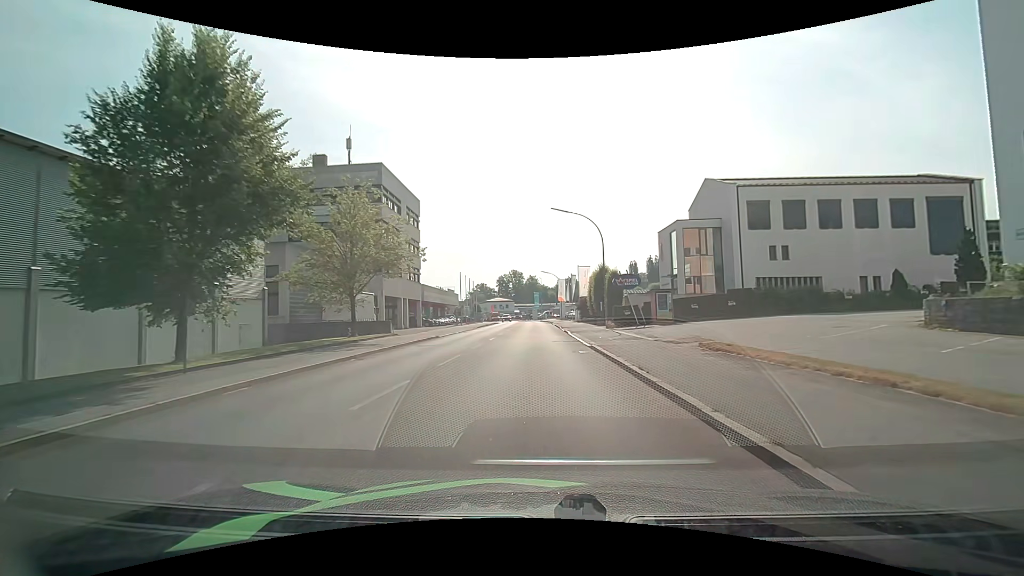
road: tertiary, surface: asphalt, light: Day
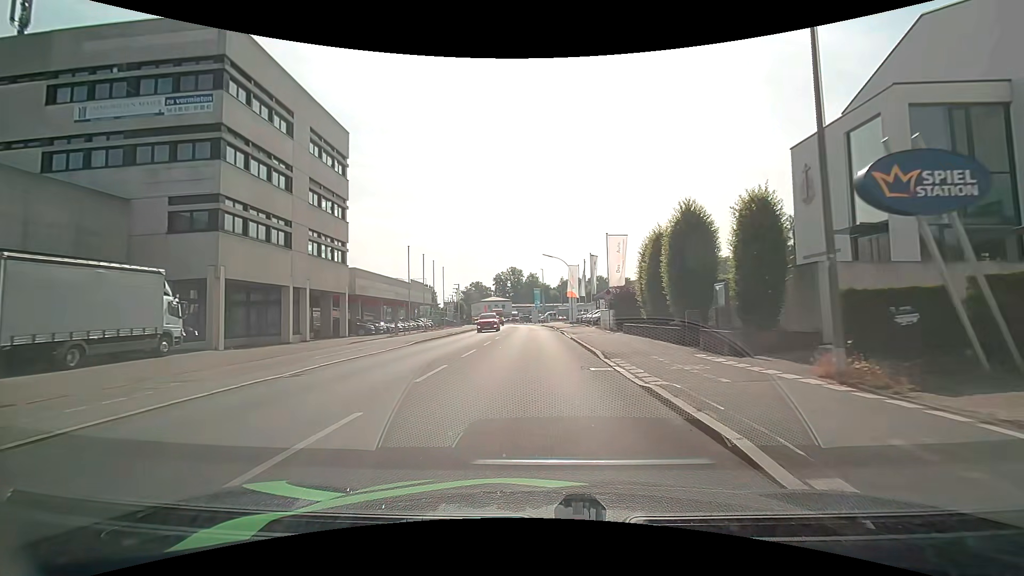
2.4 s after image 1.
(-0.1, +27.8) m; 0°
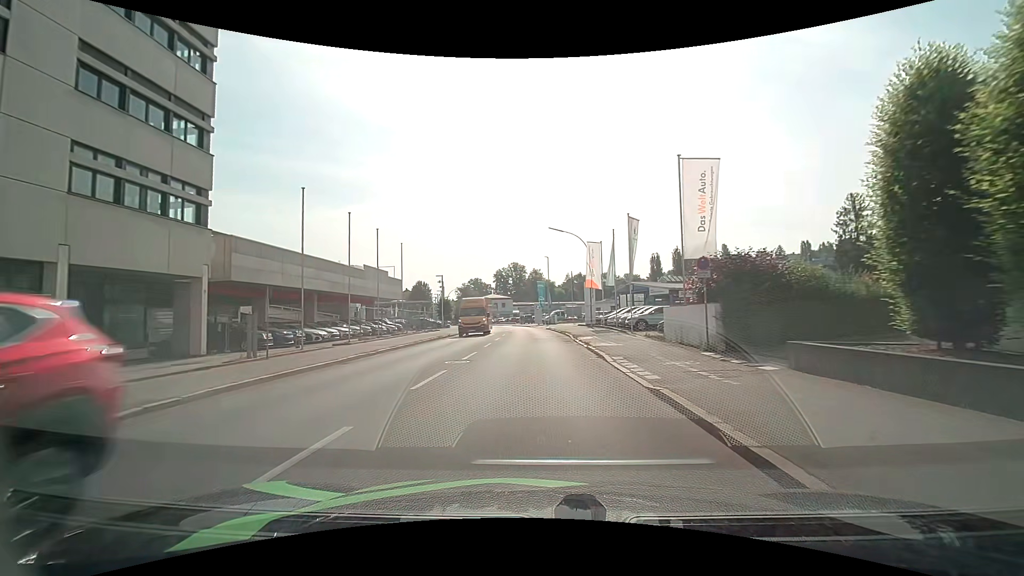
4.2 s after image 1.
(-0.1, +19.3) m; -1°
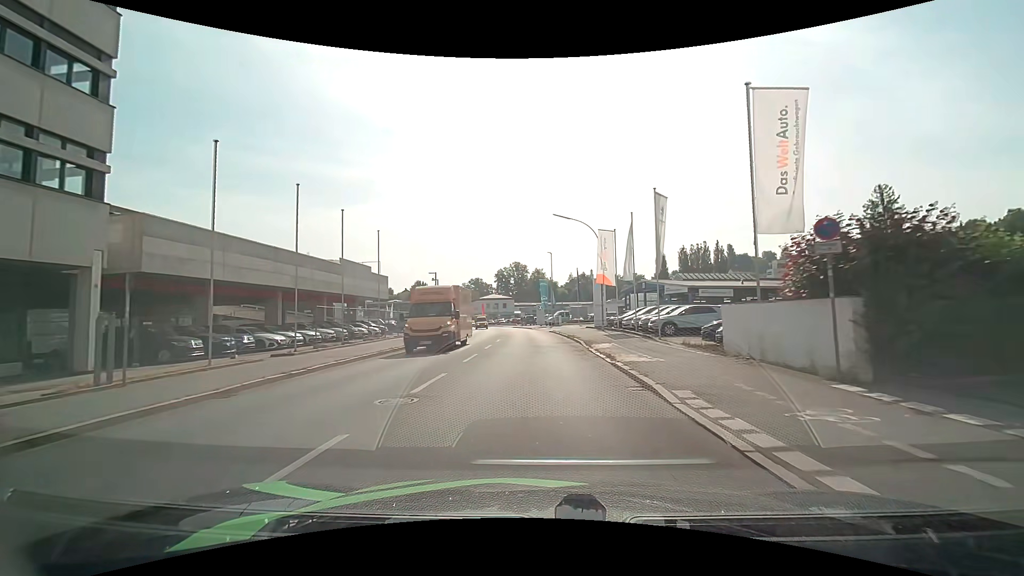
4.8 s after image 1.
(0.0, +6.4) m; 0°
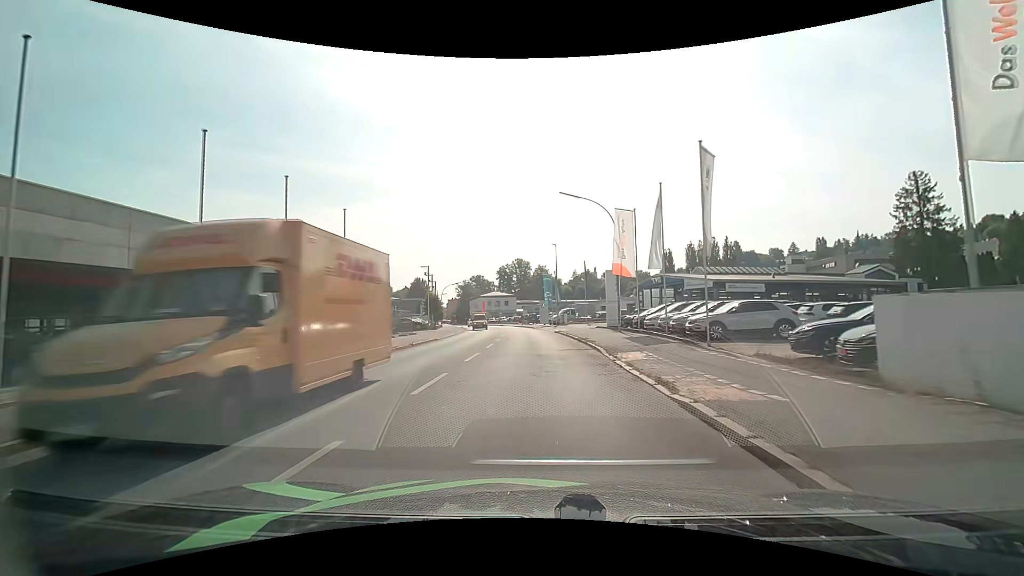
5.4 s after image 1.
(0.0, +6.4) m; -1°
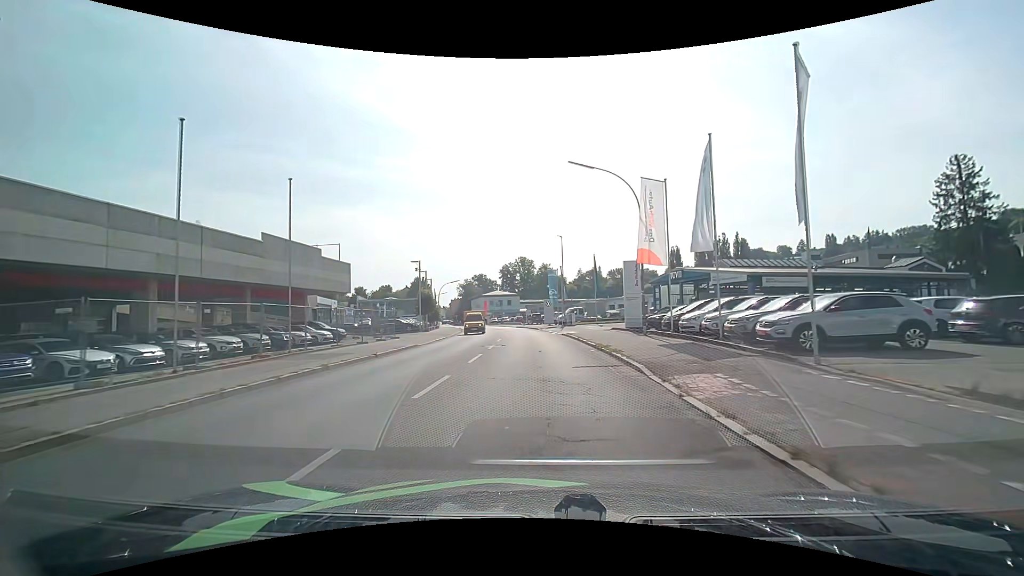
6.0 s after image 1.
(0.0, +6.4) m; 0°
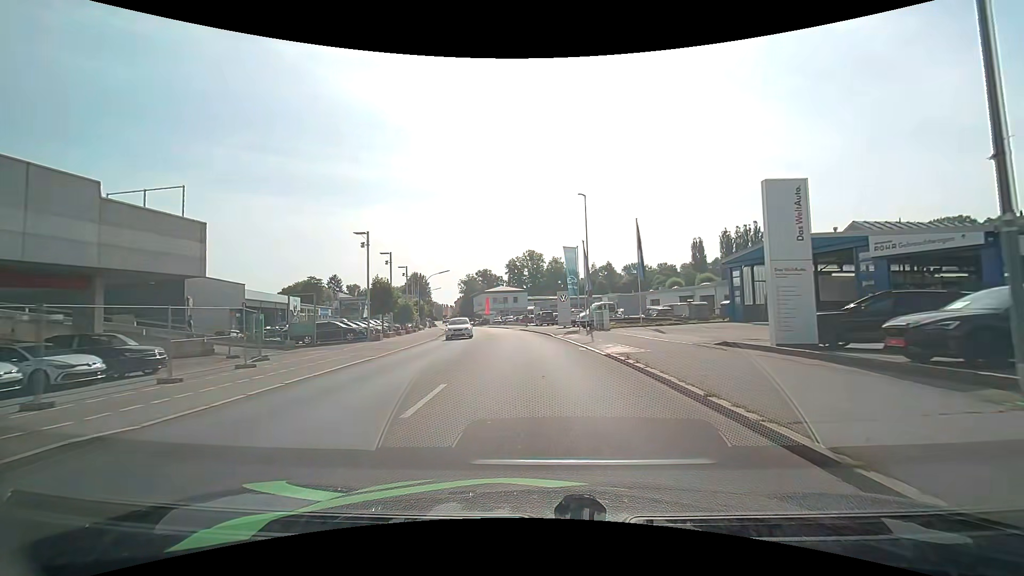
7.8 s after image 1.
(-0.2, +19.4) m; -1°
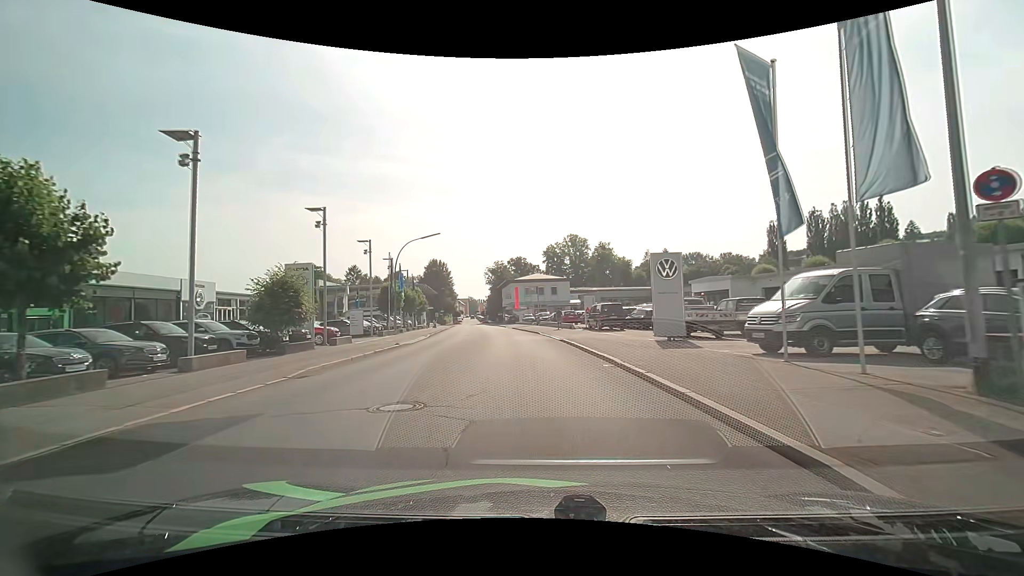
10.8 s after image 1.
(-1.3, +30.8) m; -5°
(0, +10) (-1, +20) (-1, +30) (-2, +40) (-4, +50) (-5, +60) (-6, +70) (-8, +80) (-9, +89) (-11, +99) m
